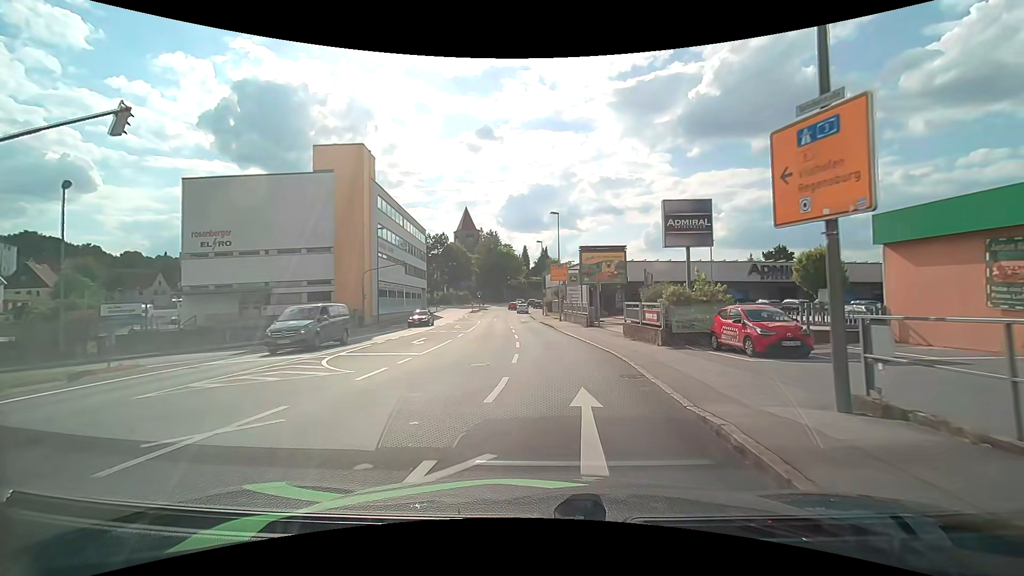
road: tertiary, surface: asphalt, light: Day
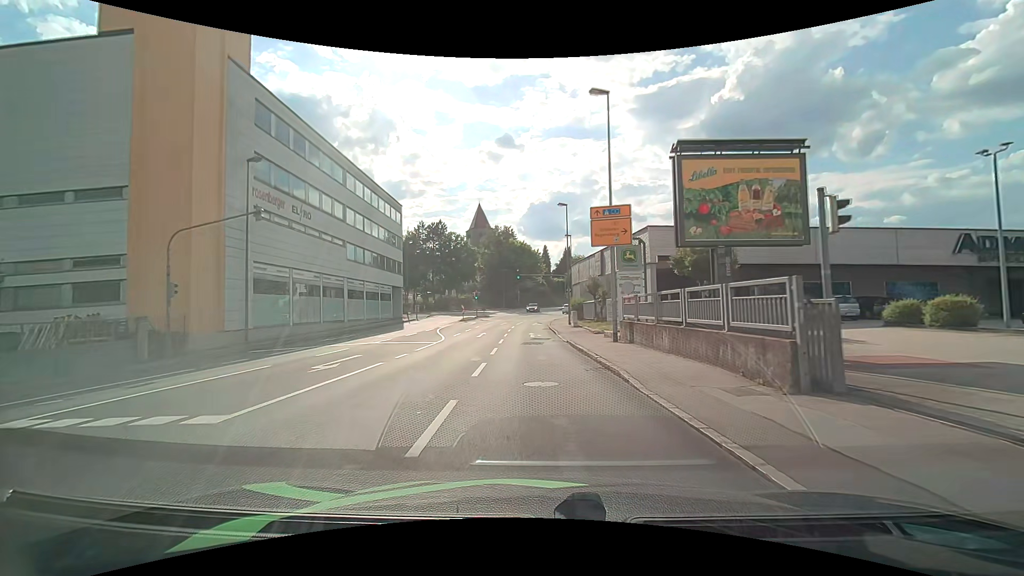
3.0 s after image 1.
(+0.2, +26.9) m; -2°
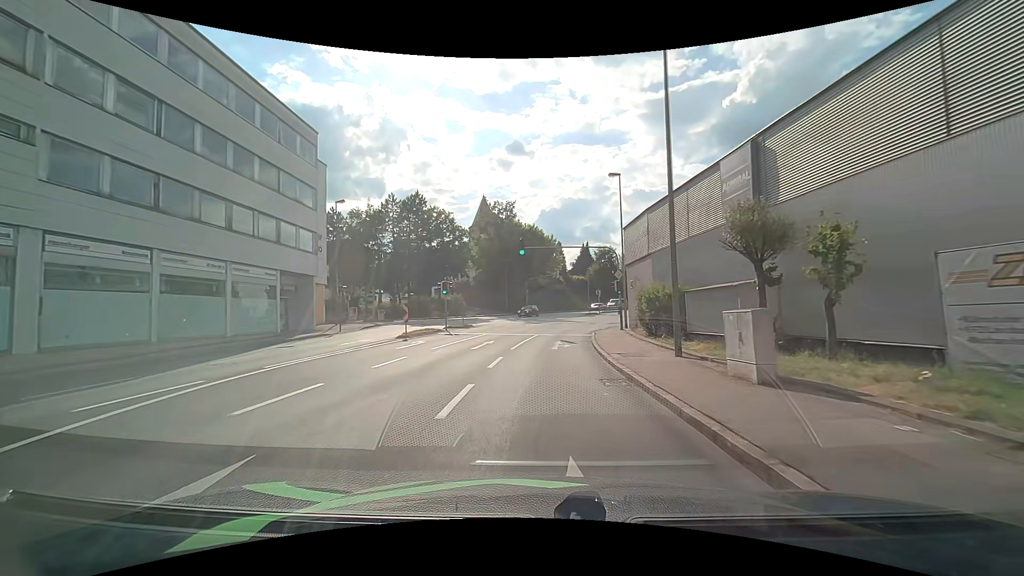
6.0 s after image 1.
(-0.7, +28.5) m; -2°
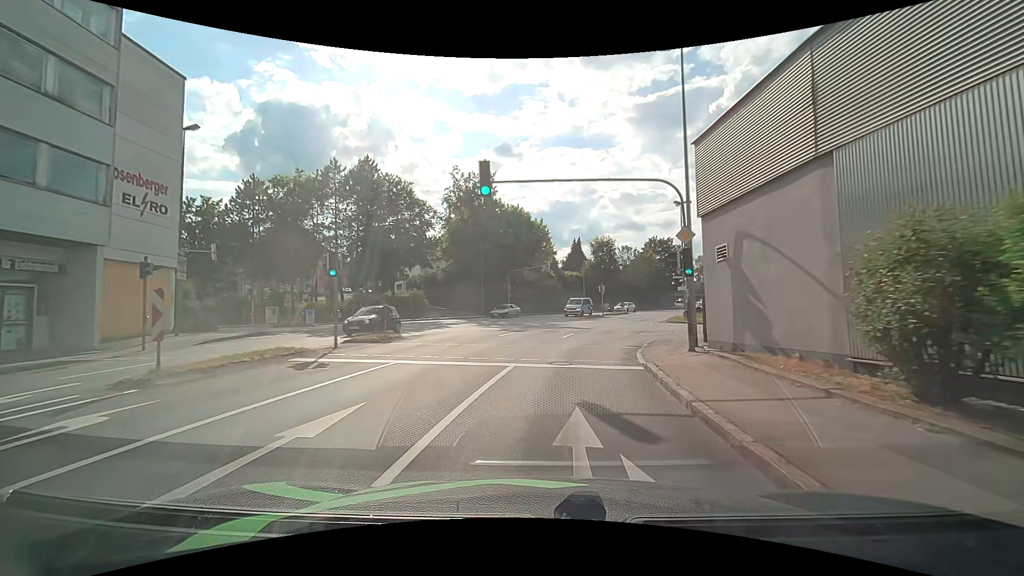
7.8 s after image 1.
(+0.2, +16.3) m; +1°
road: tertiary_link
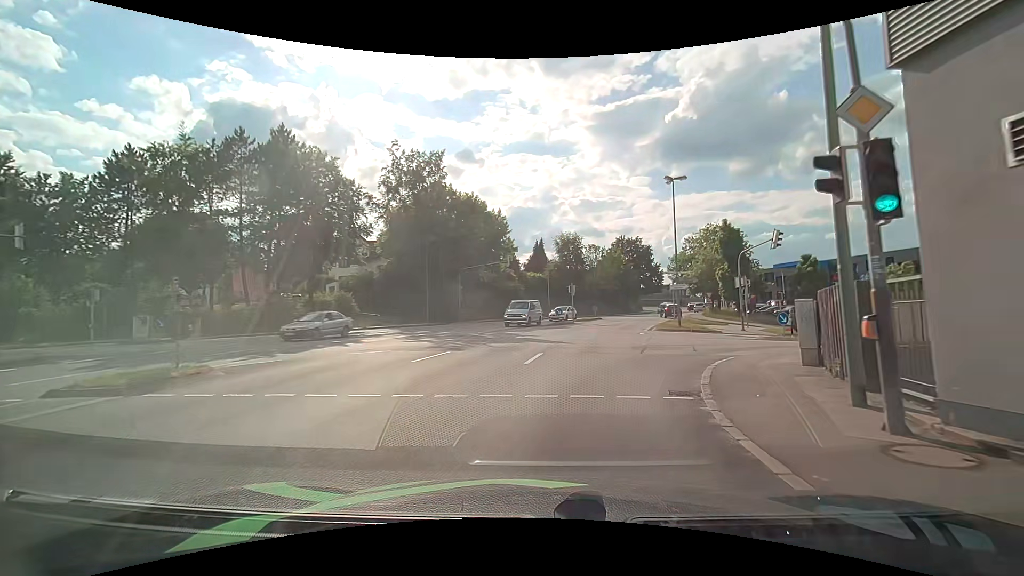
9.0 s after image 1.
(+0.3, +9.9) m; +3°
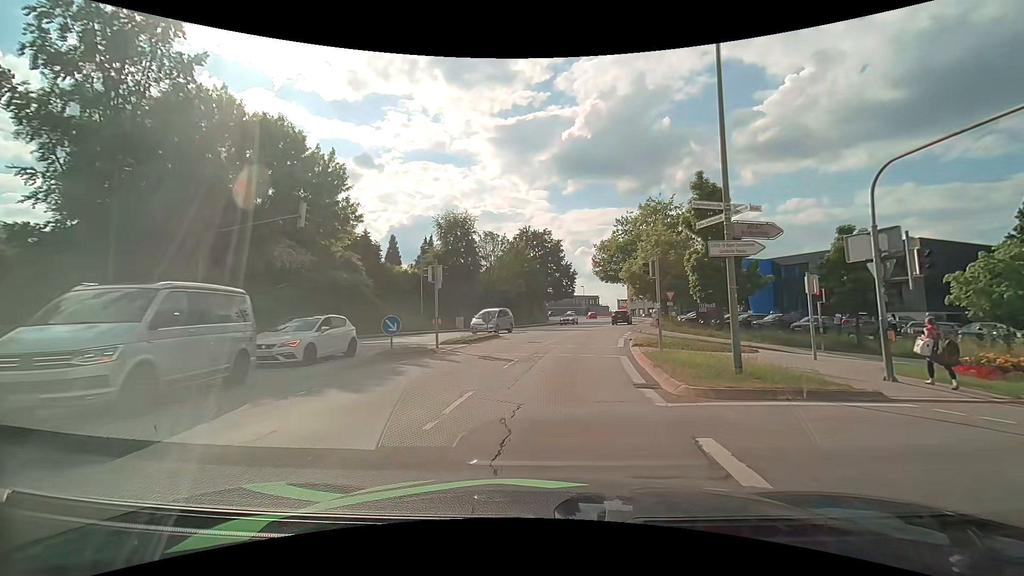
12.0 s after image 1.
(+3.2, +23.9) m; +13°
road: tertiary
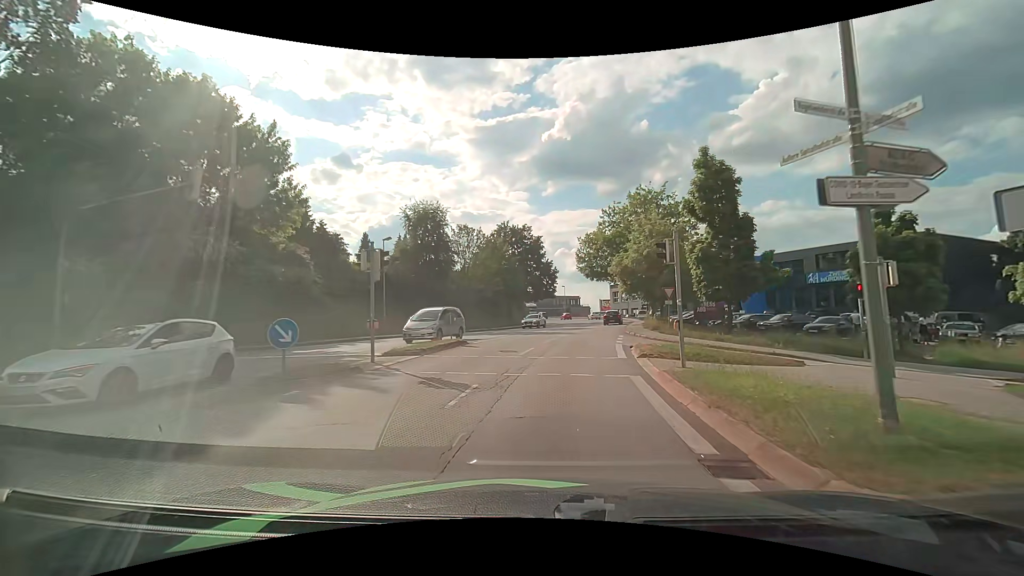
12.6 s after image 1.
(+0.1, +5.3) m; +1°
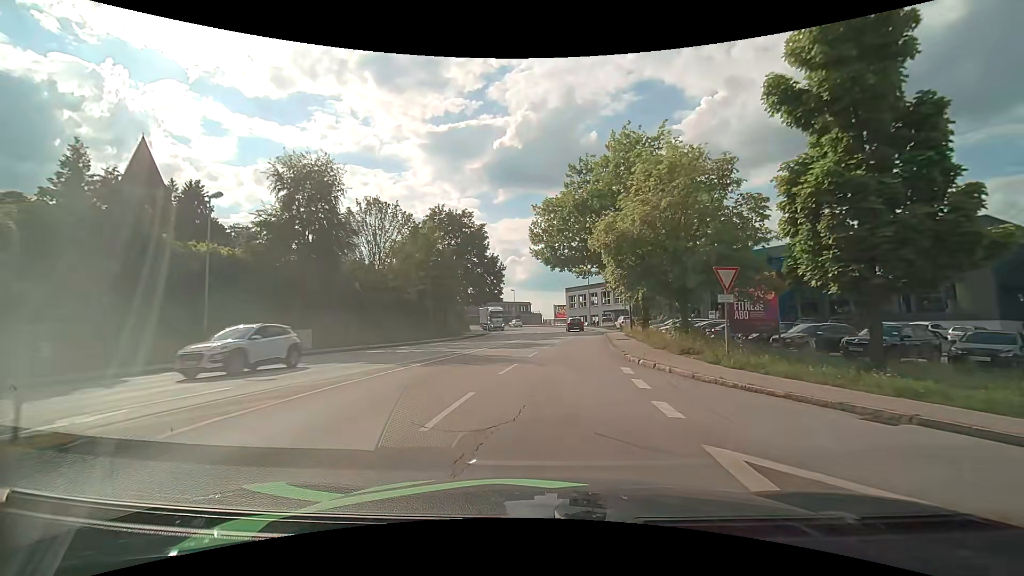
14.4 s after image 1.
(+1.0, +16.1) m; +6°
(0, +10) (+1, +20) (+2, +30) (+3, +40) (+4, +50) (+4, +60) (+4, +70) (+2, +80) (0, +89) (-3, +99) m
